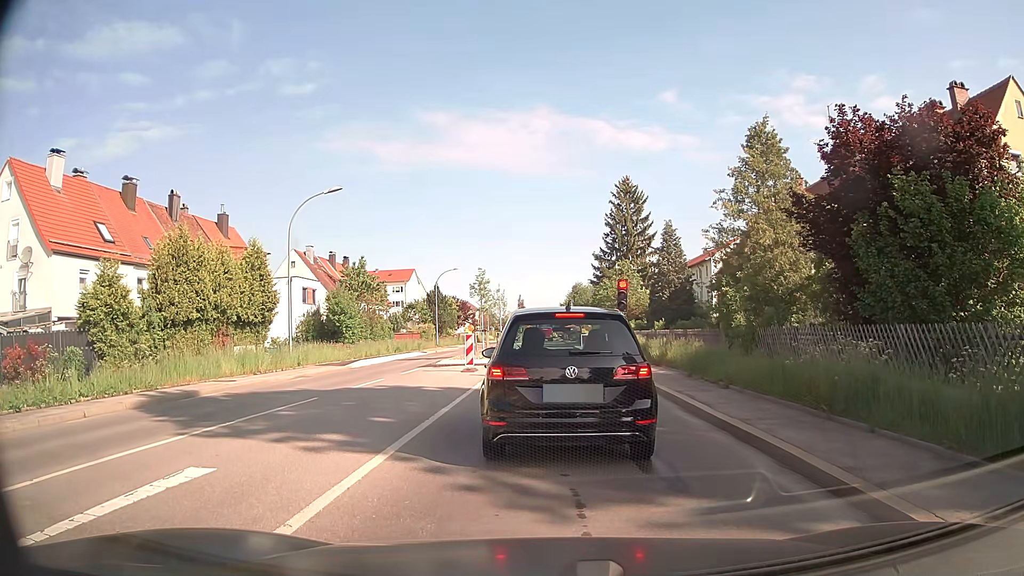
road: secondary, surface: asphalt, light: Day
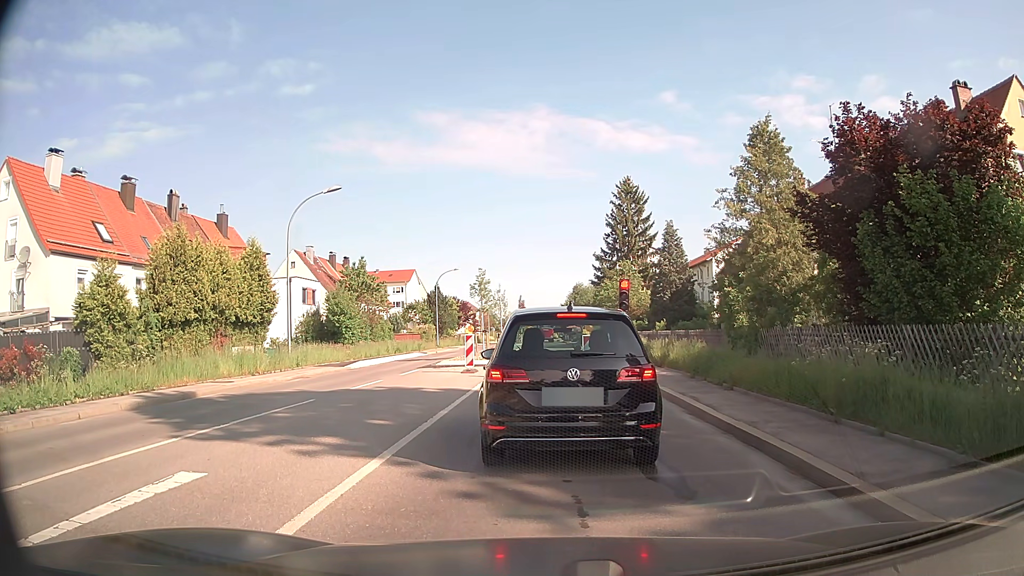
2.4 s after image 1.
(0.0, +0.3) m; 0°
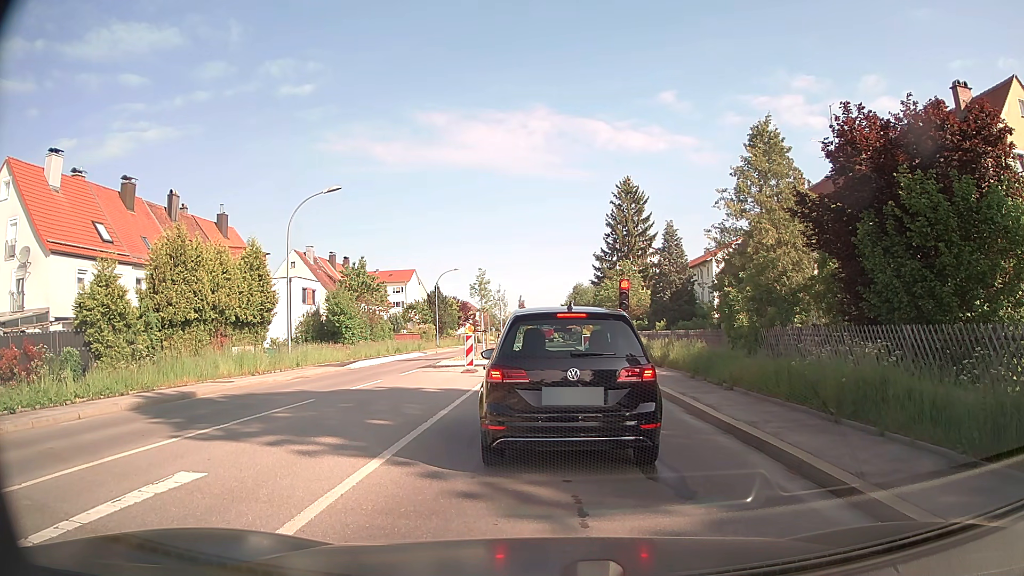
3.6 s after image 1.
(0.0, 0.0) m; 0°
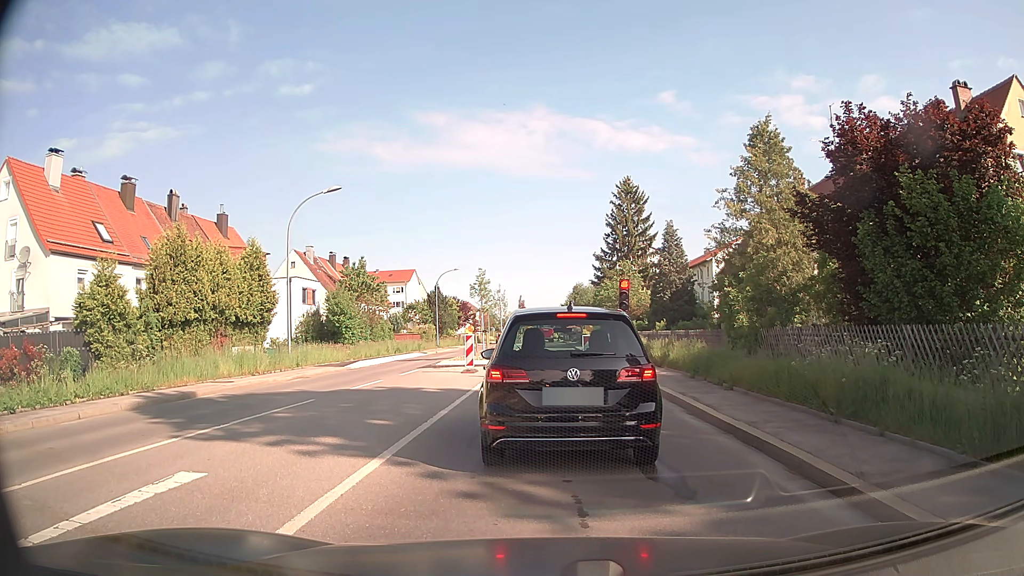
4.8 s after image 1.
(0.0, 0.0) m; 0°
(-1, +10) (-4, +19) (-6, +29) (-7, +39) (-7, +49) (-6, +59) (-6, +69) (-6, +79) (-6, +89) (-6, +99) m
